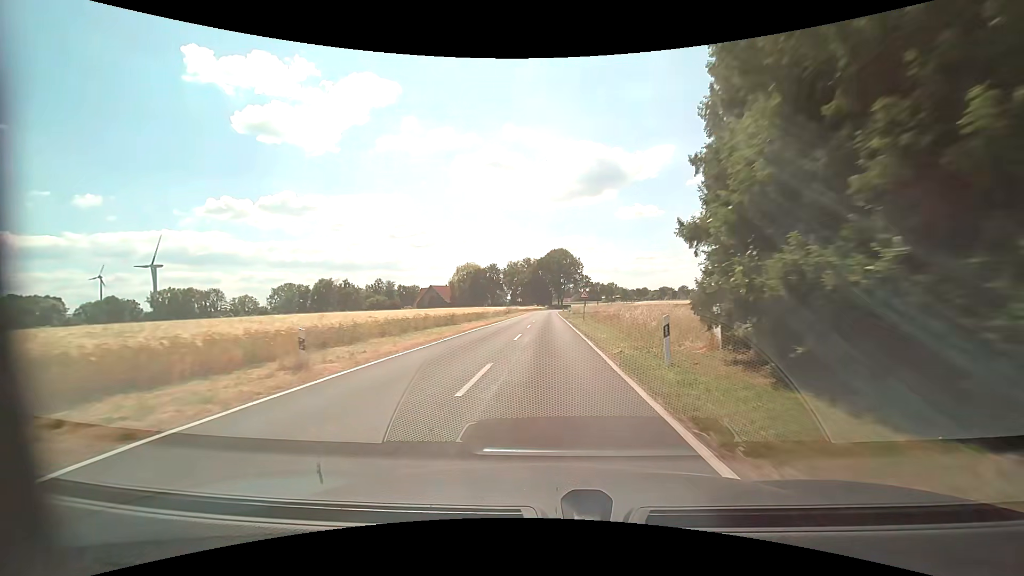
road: tertiary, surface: asphalt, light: Day
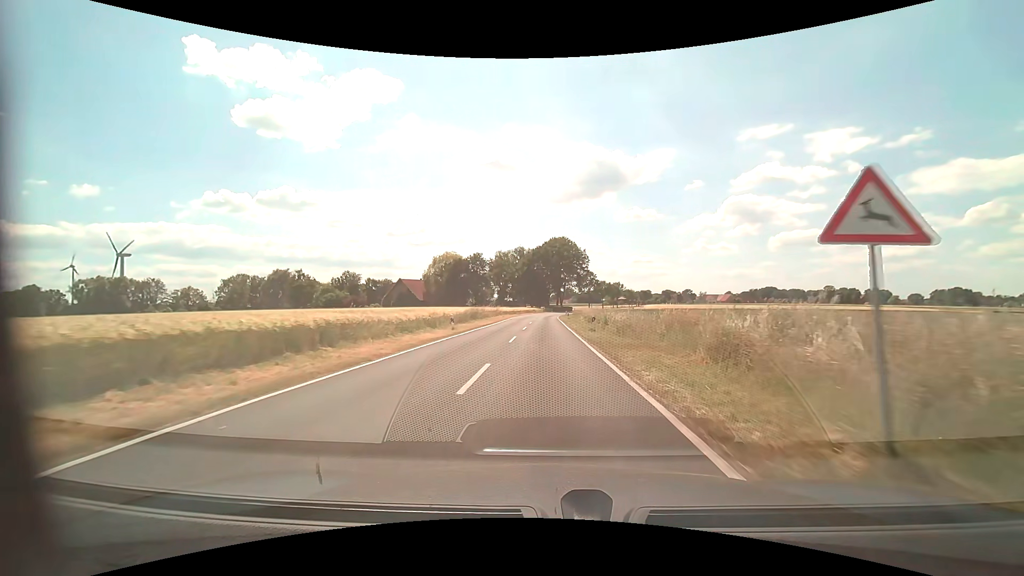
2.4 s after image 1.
(+0.2, +35.6) m; 0°
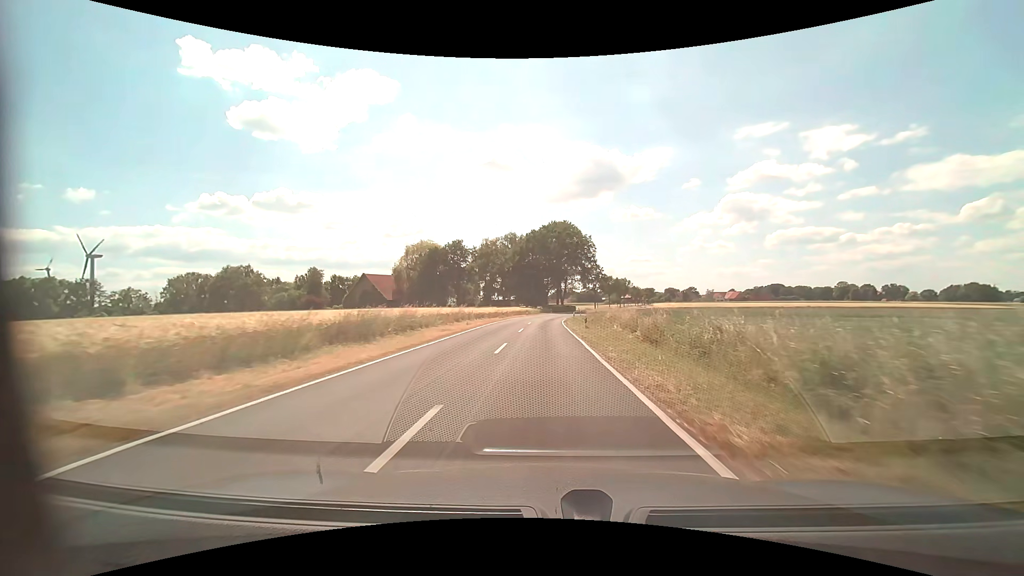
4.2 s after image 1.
(+0.2, +28.1) m; 0°
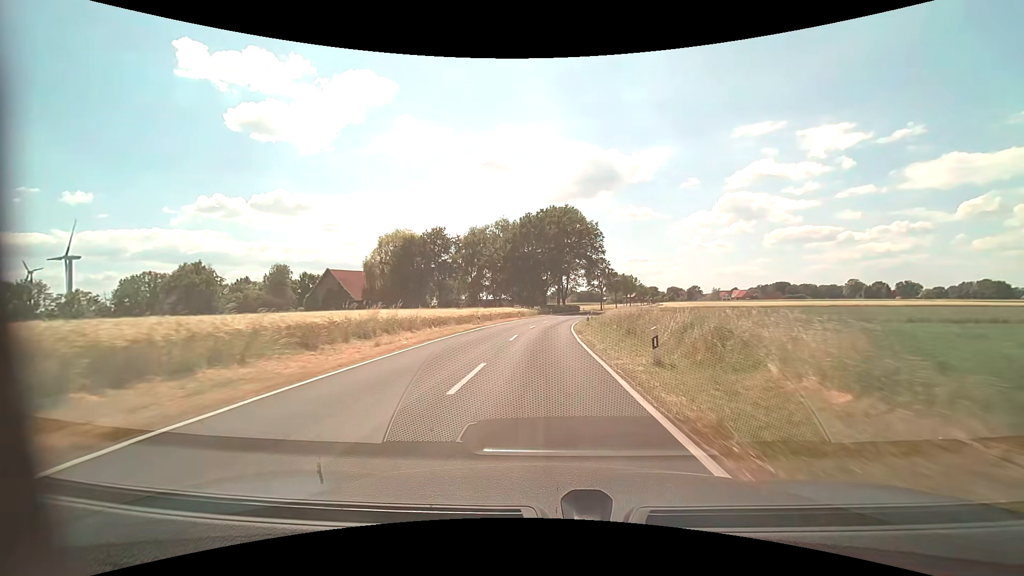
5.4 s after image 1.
(0.0, +19.4) m; 0°
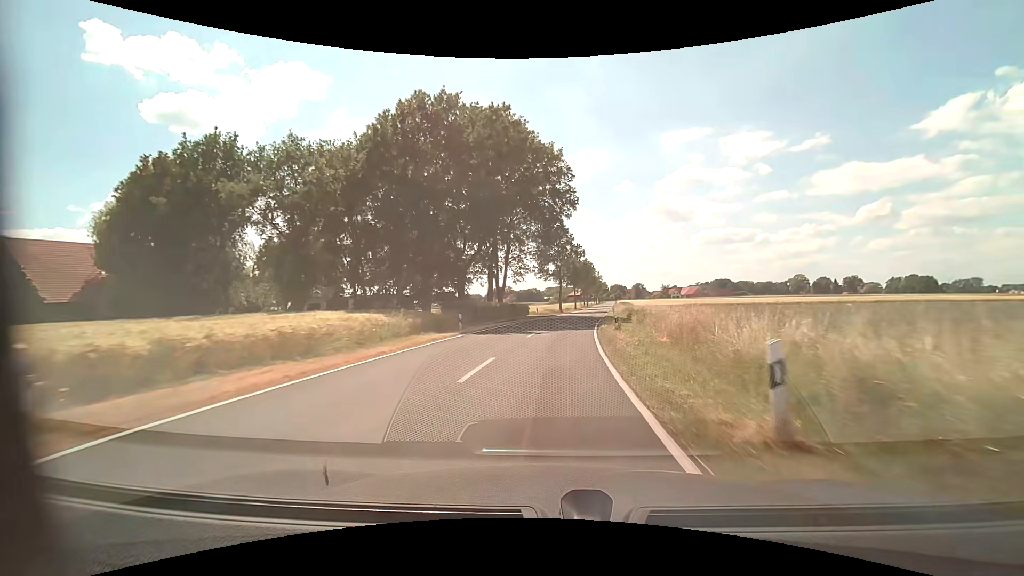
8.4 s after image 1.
(+2.0, +50.2) m; +7°
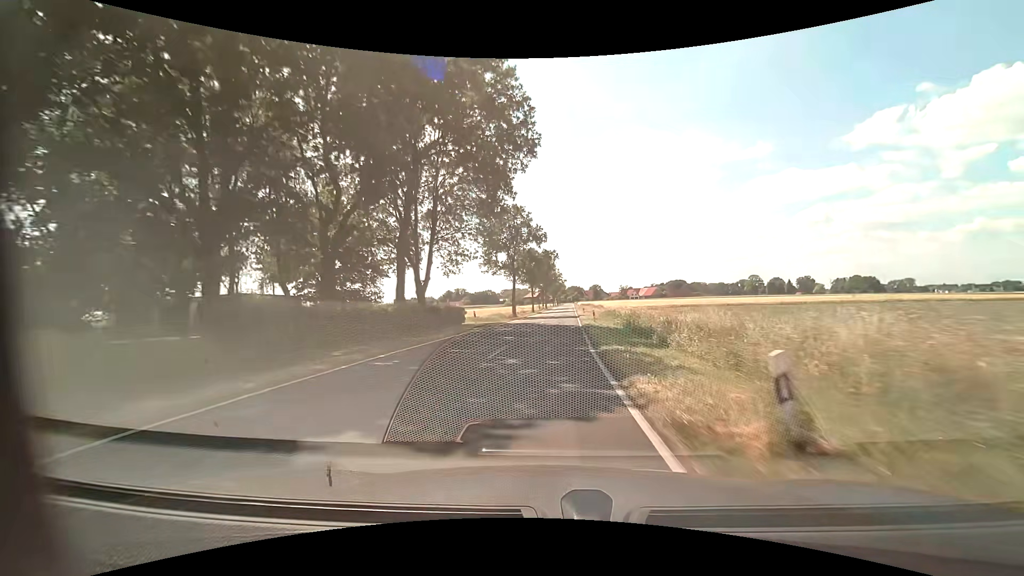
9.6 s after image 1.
(+0.8, +20.6) m; +5°
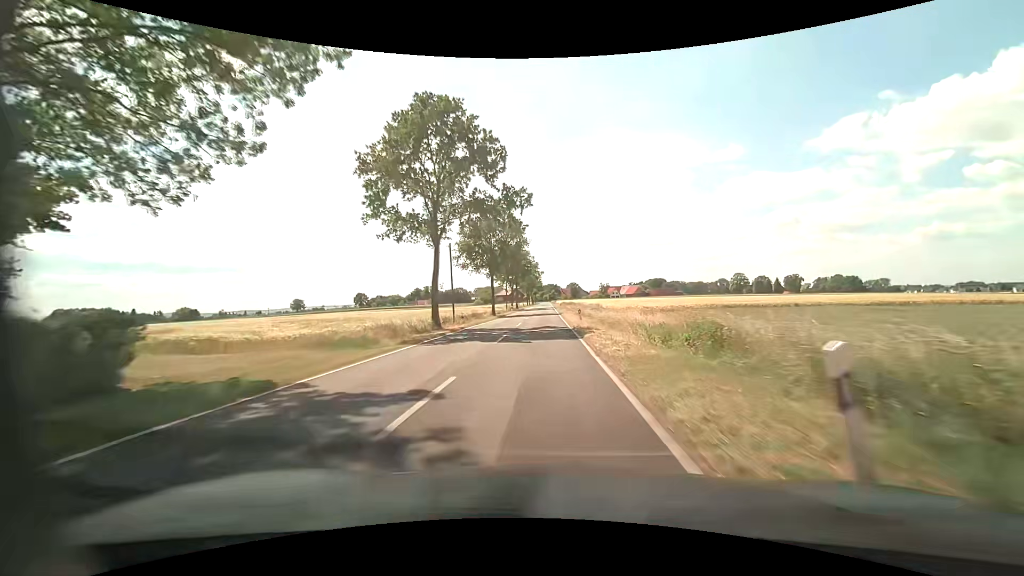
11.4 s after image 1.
(+1.3, +31.5) m; +3°
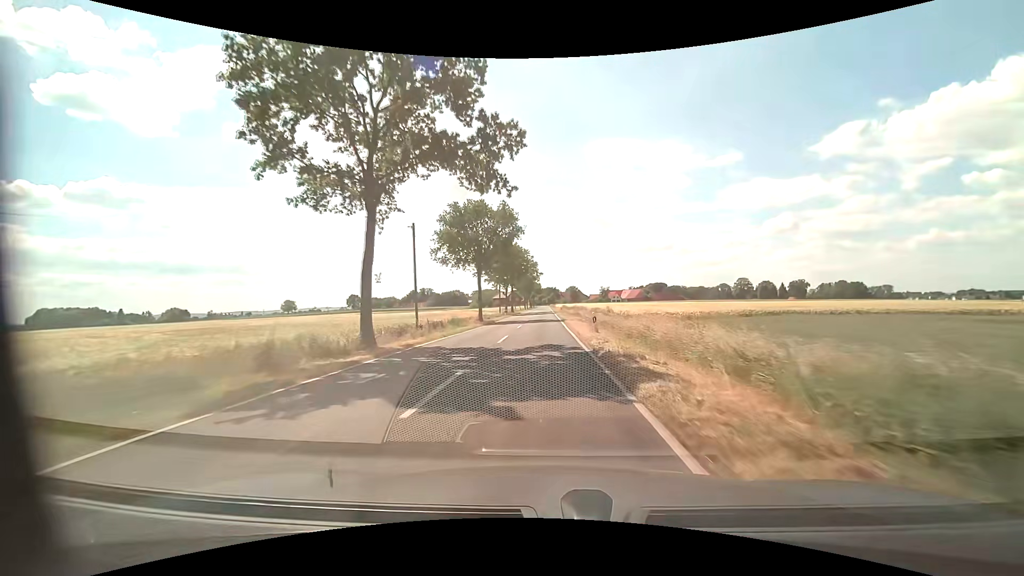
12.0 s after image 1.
(0.0, +10.7) m; 0°
(0, +10) (0, +20) (0, +30) (0, +40) (0, +50) (0, +60) (0, +70) (0, +80) (0, +90) (0, +100) m
